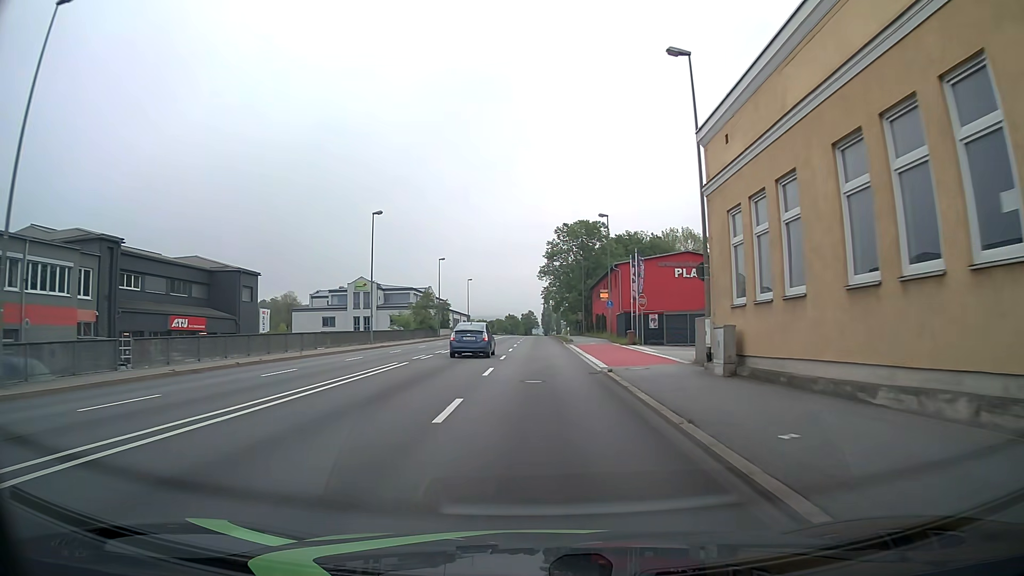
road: primary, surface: asphalt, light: Day
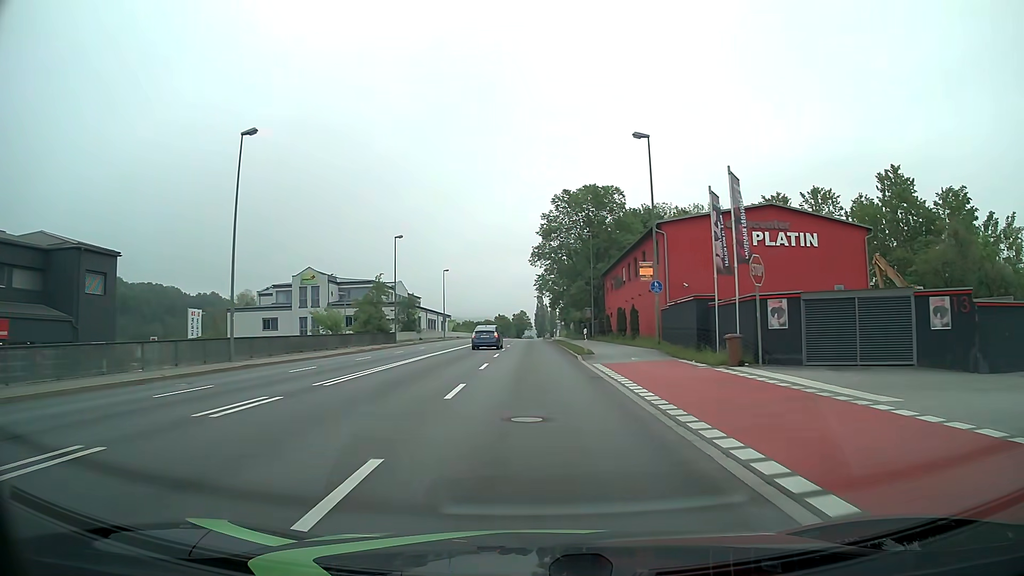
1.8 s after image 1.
(-0.1, +23.9) m; 0°
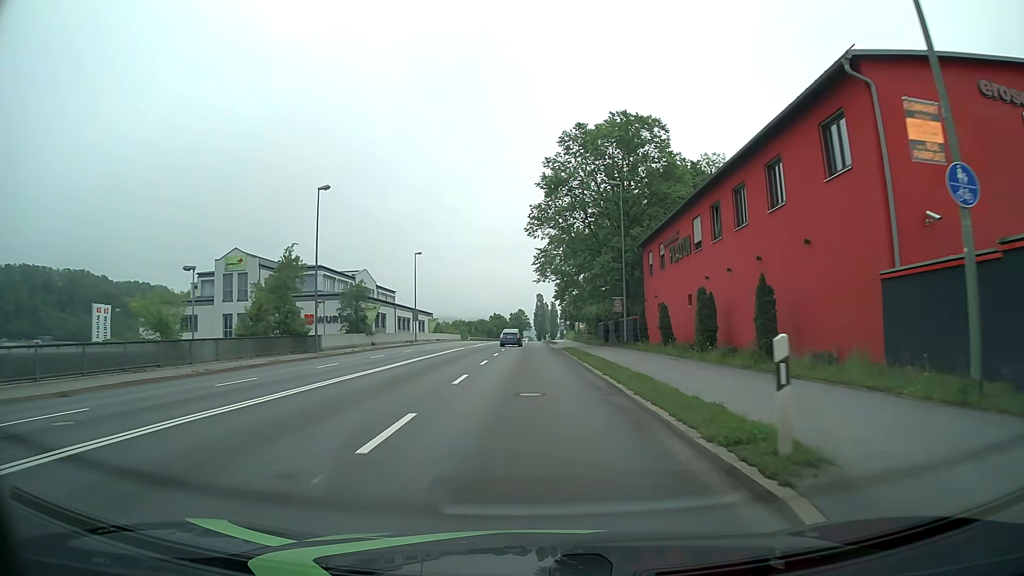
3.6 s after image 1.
(+0.1, +23.6) m; 0°
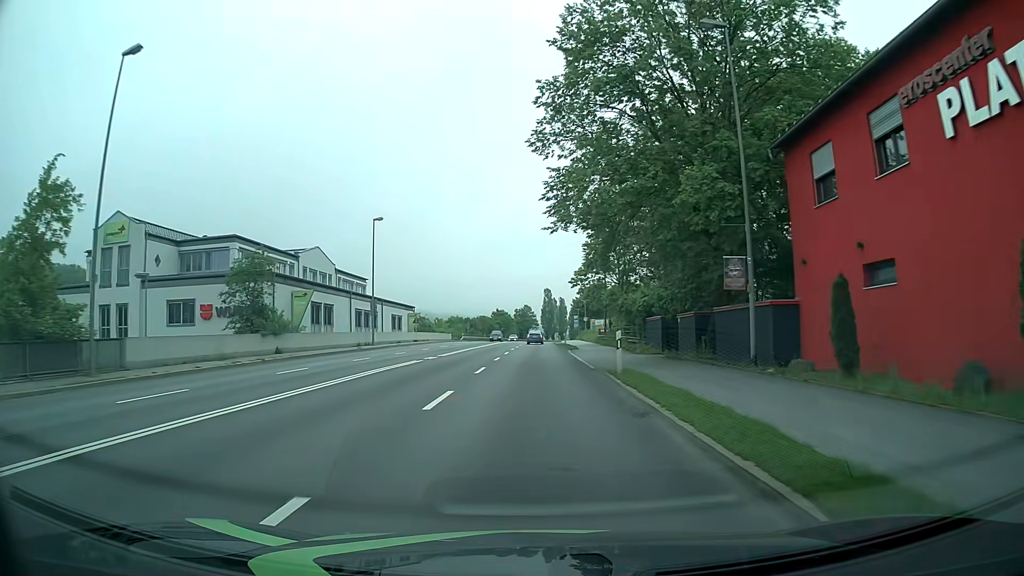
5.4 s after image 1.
(-0.1, +23.3) m; -1°
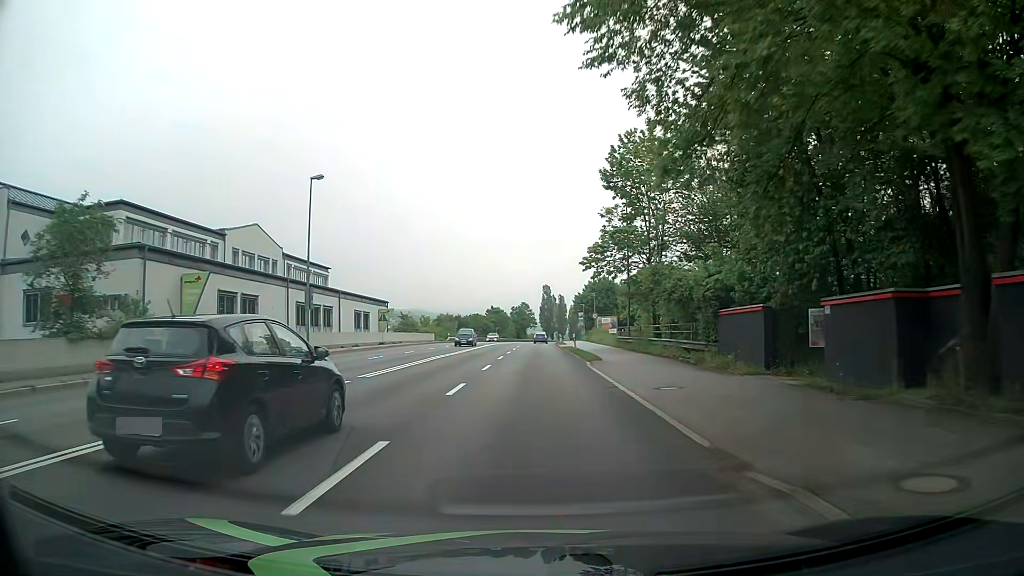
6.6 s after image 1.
(0.0, +15.5) m; 0°
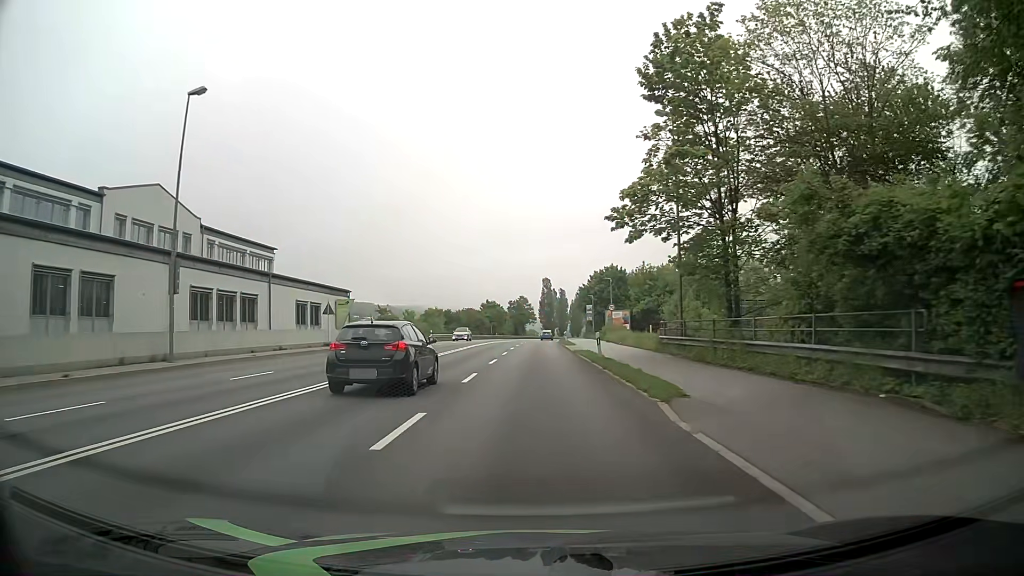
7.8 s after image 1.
(0.0, +15.4) m; 0°
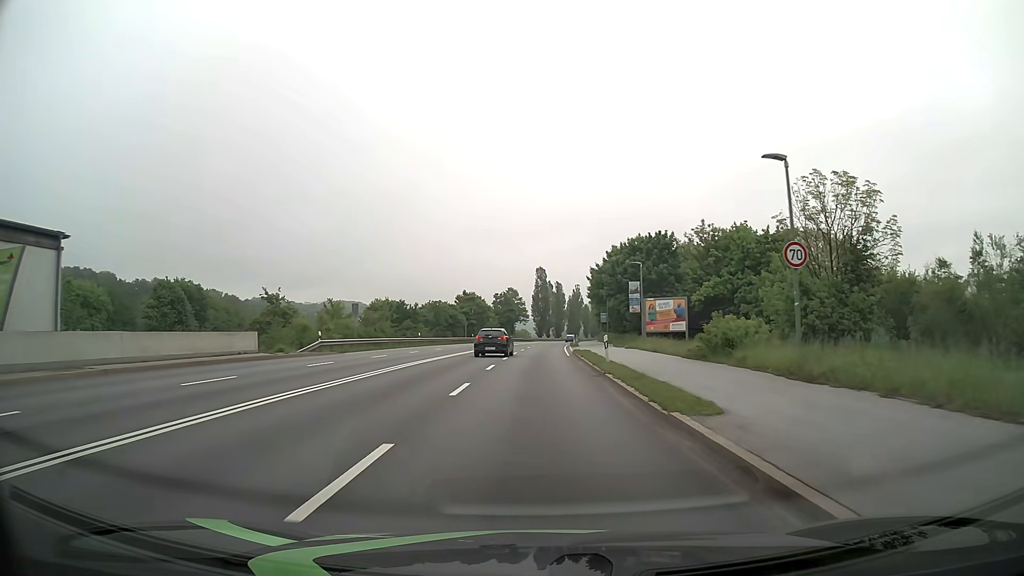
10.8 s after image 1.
(+0.4, +38.9) m; +1°
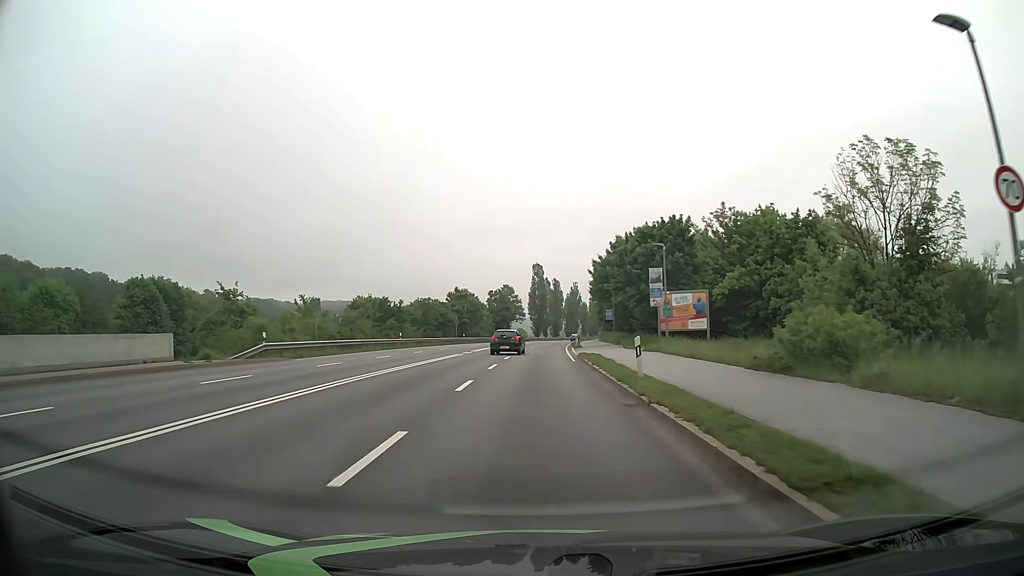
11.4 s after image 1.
(0.0, +8.0) m; 0°
(0, +10) (0, +20) (0, +30) (0, +40) (+1, +50) (+1, +60) (+1, +70) (+2, +80) (+3, +90) (+4, +100) m
